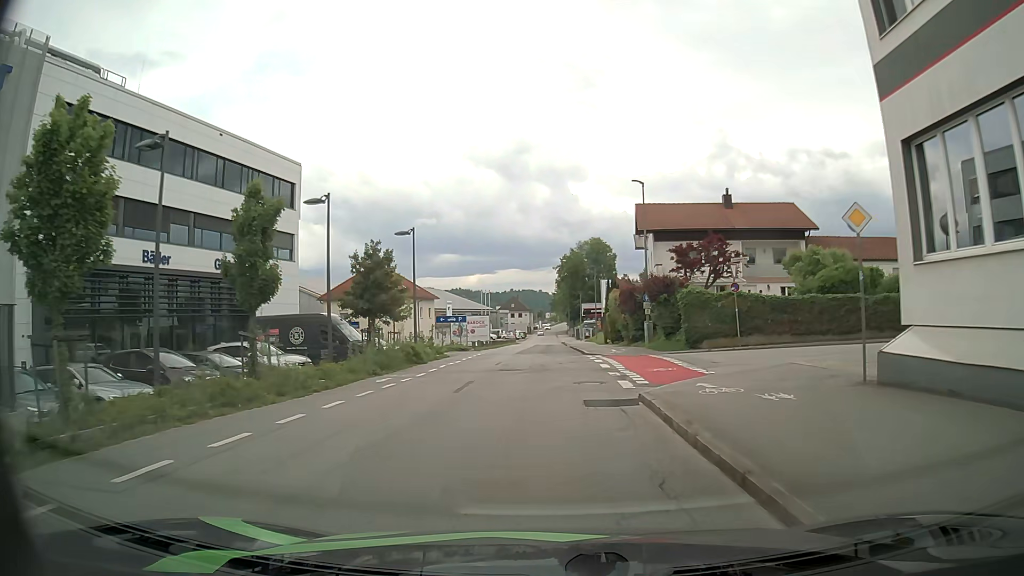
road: residential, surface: asphalt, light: Day
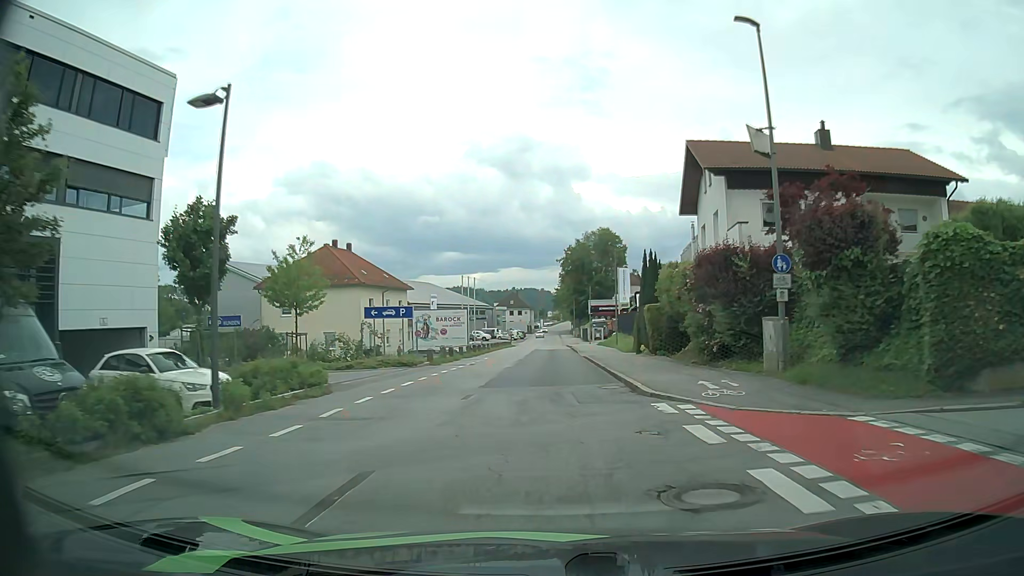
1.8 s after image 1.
(-0.2, +19.1) m; -1°
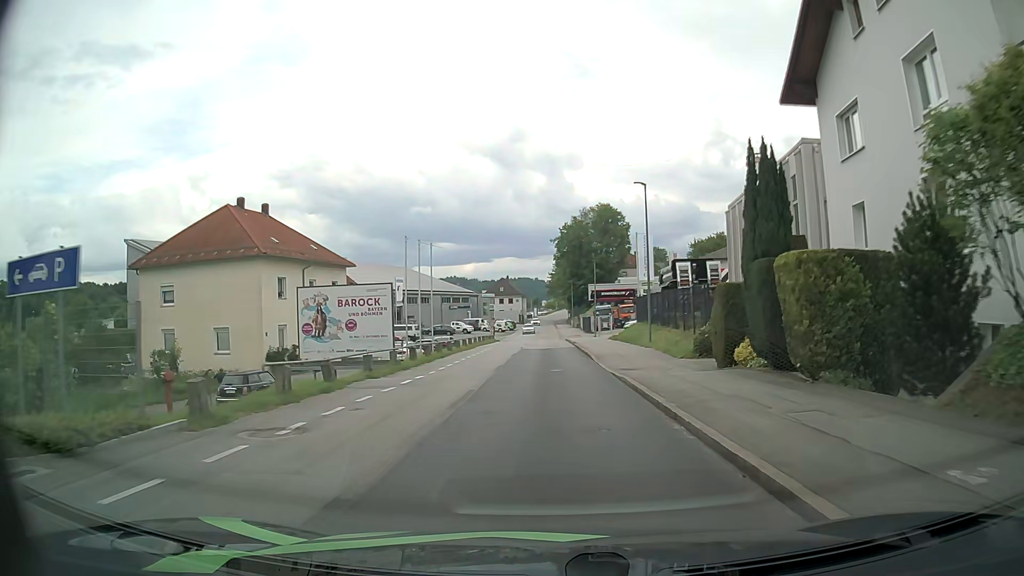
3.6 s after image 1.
(+0.5, +20.1) m; +1°
(0, +10) (0, +20) (0, +30) (0, +40) (0, +50) (0, +60) (0, +70) (0, +80) (0, +90) (0, +100) m
